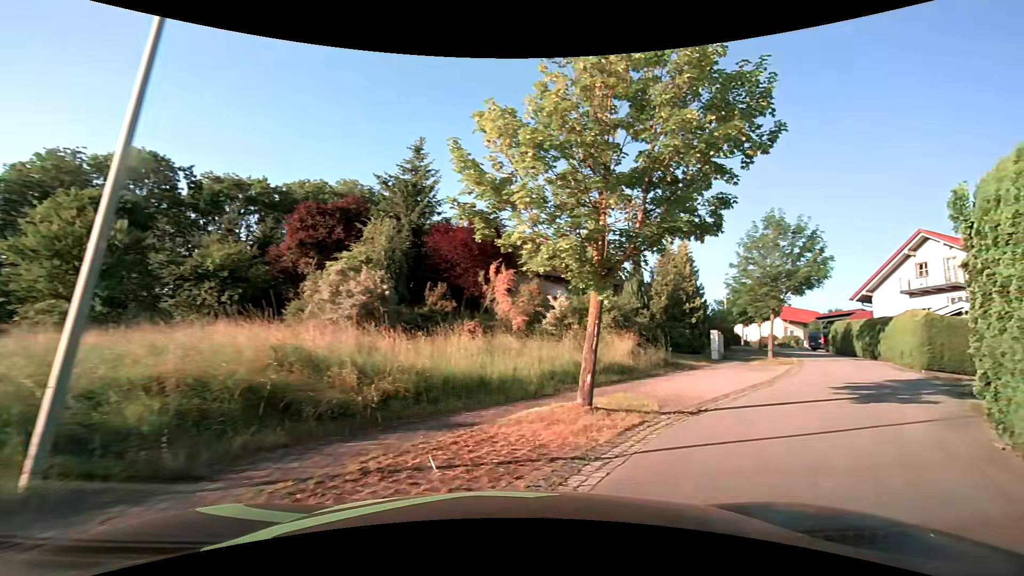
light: Day
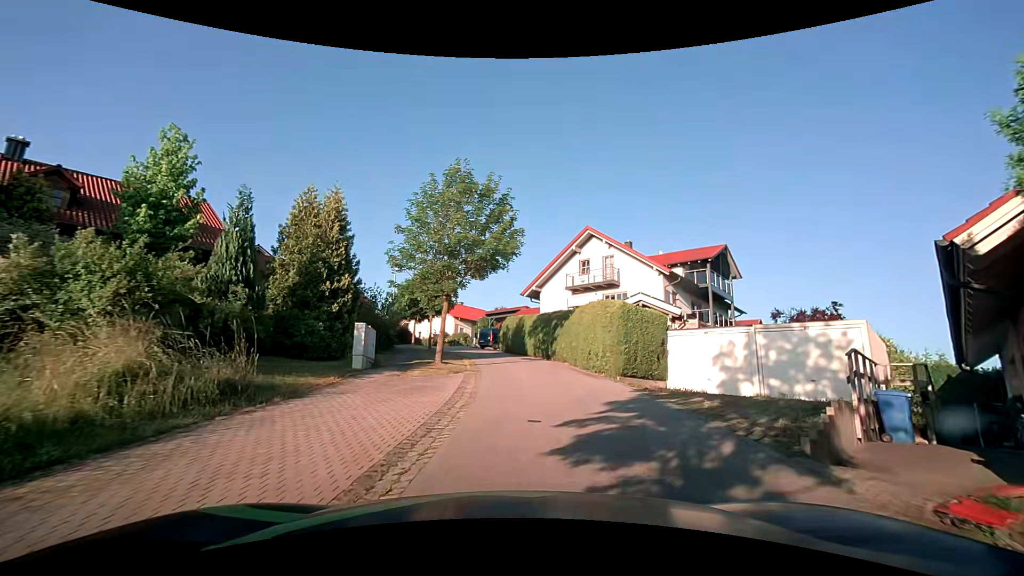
(+4.3, +9.6) m; +38°
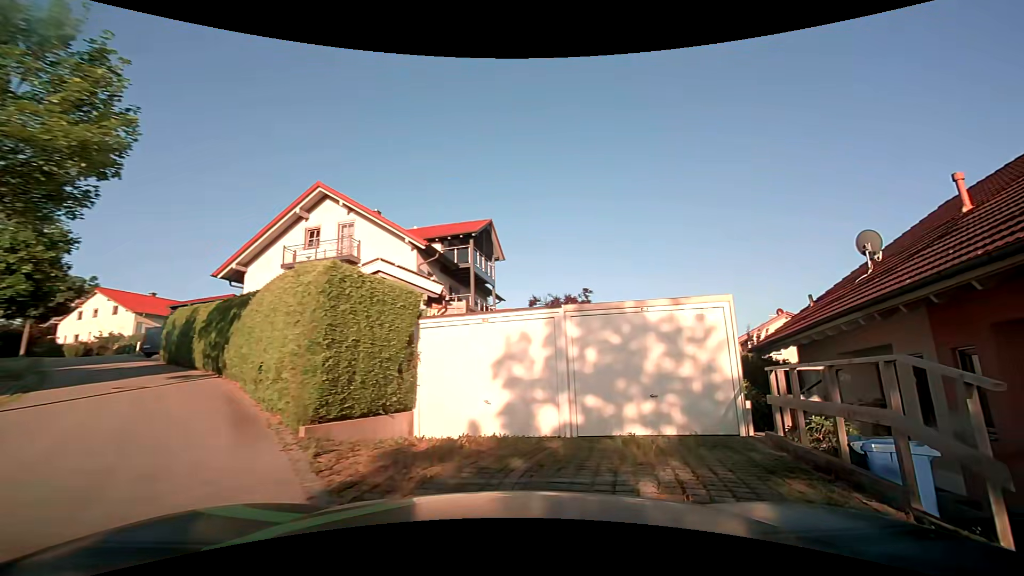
(+1.7, +8.3) m; +29°
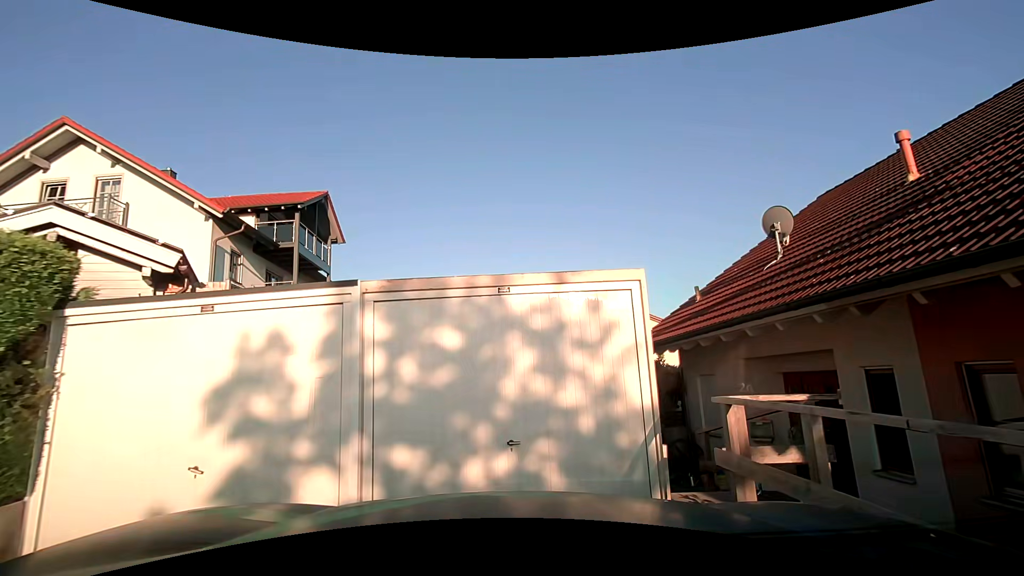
(+0.5, +3.9) m; +18°
